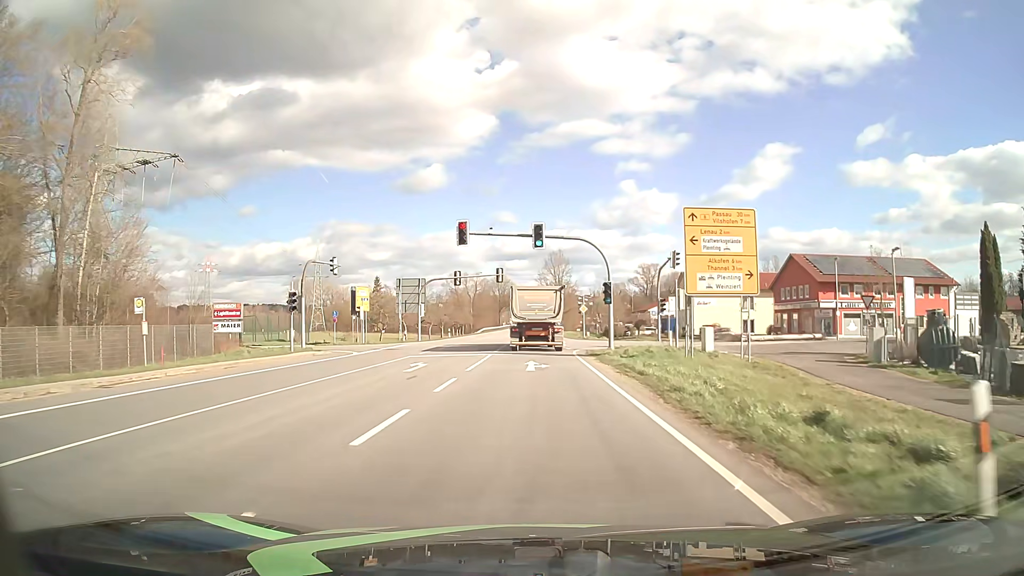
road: primary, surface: asphalt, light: Day
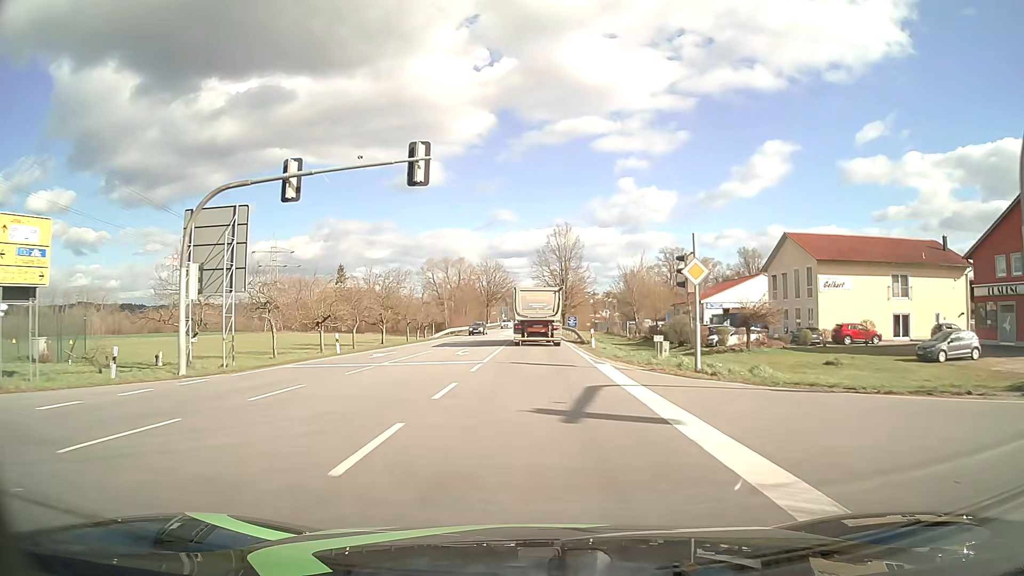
(0.0, +44.9) m; 0°
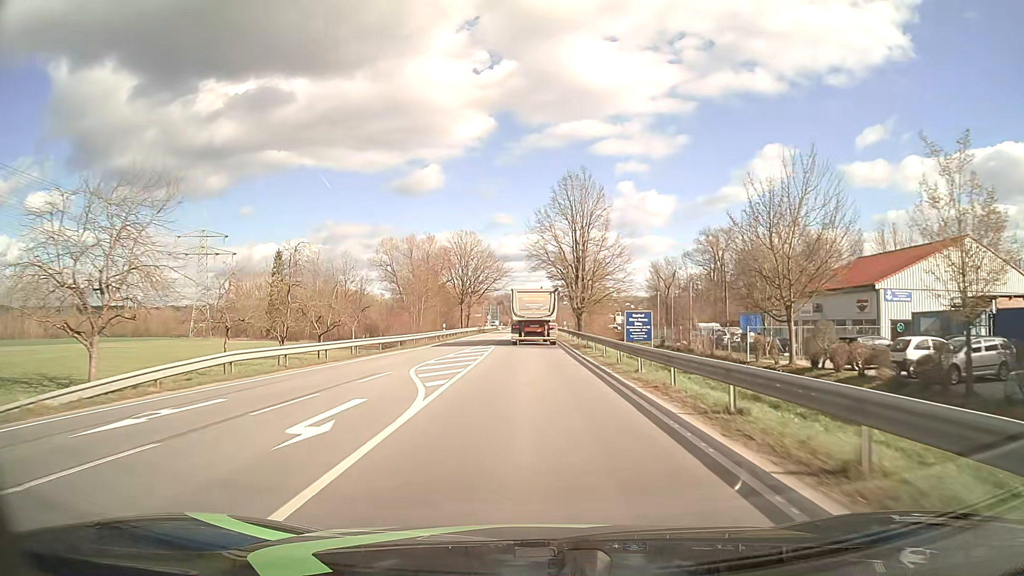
(+0.3, +50.2) m; 0°
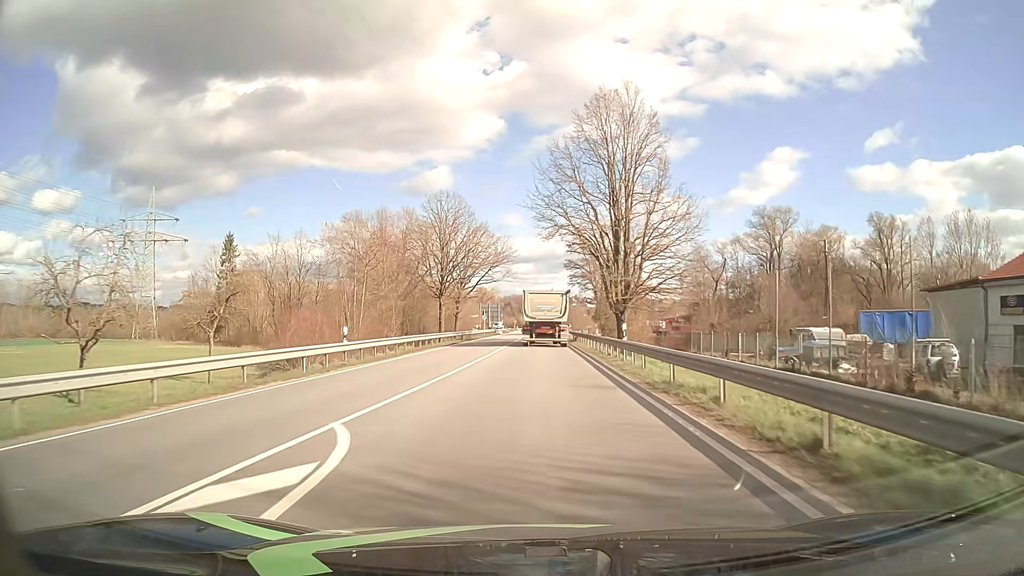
(-0.2, +31.2) m; -1°
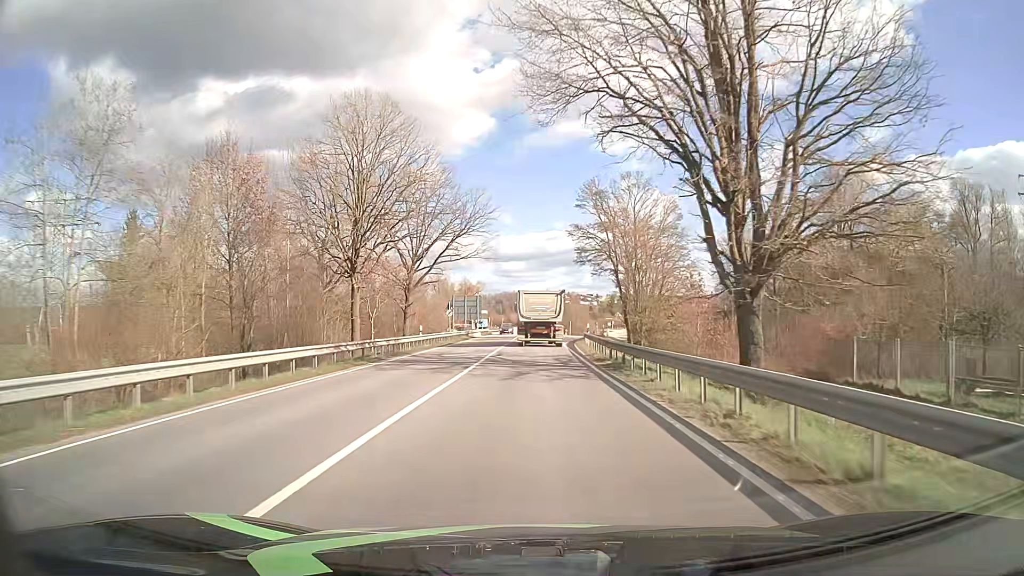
(+0.2, +31.6) m; +1°
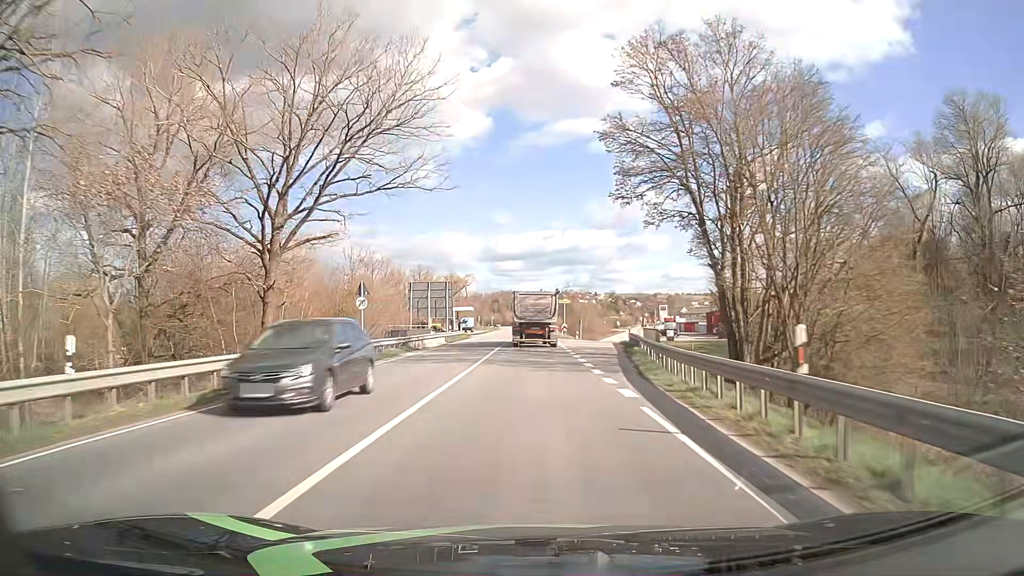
(+0.1, +31.9) m; 0°
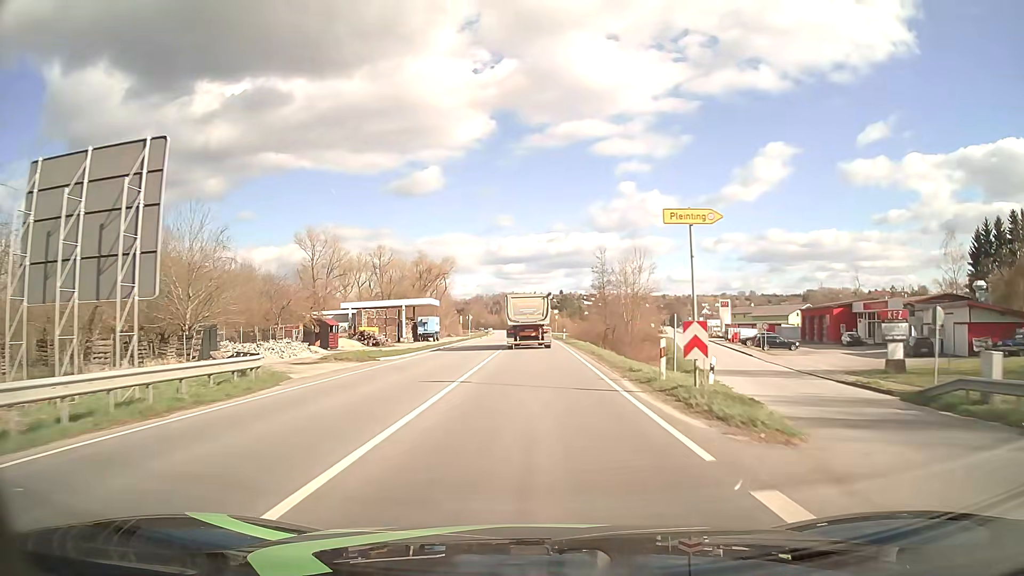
(-0.1, +53.7) m; 0°
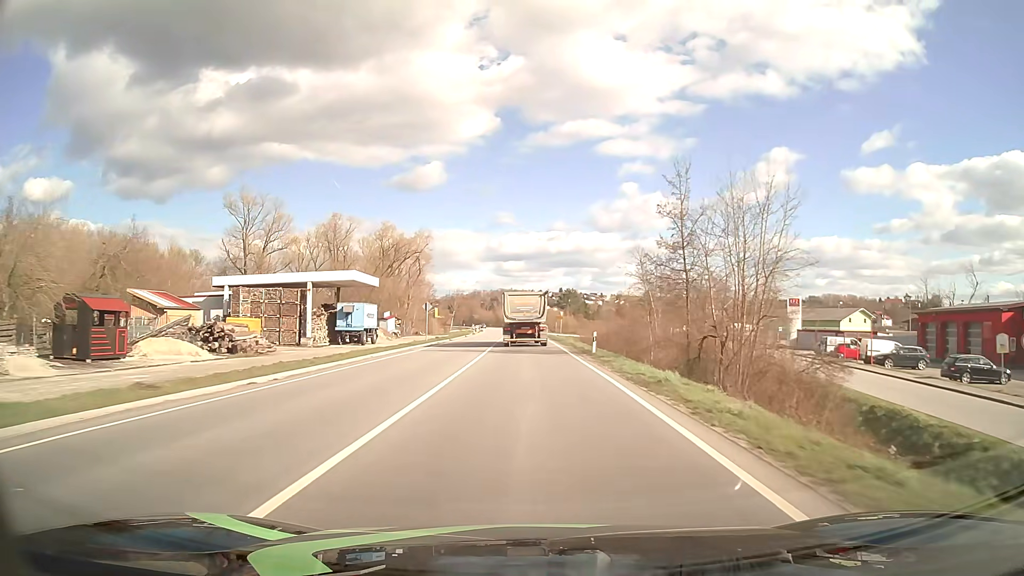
(+0.1, +33.4) m; 0°
(0, +10) (0, +20) (0, +30) (0, +40) (0, +50) (-1, +60) (-1, +70) (-1, +80) (-2, +90) (-2, +100) m
